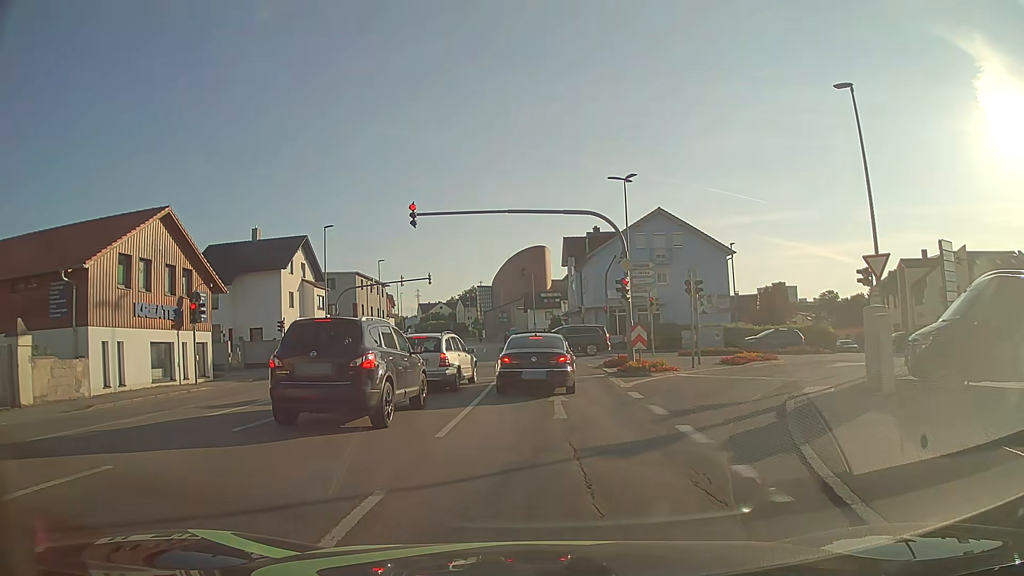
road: tertiary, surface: asphalt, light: Day
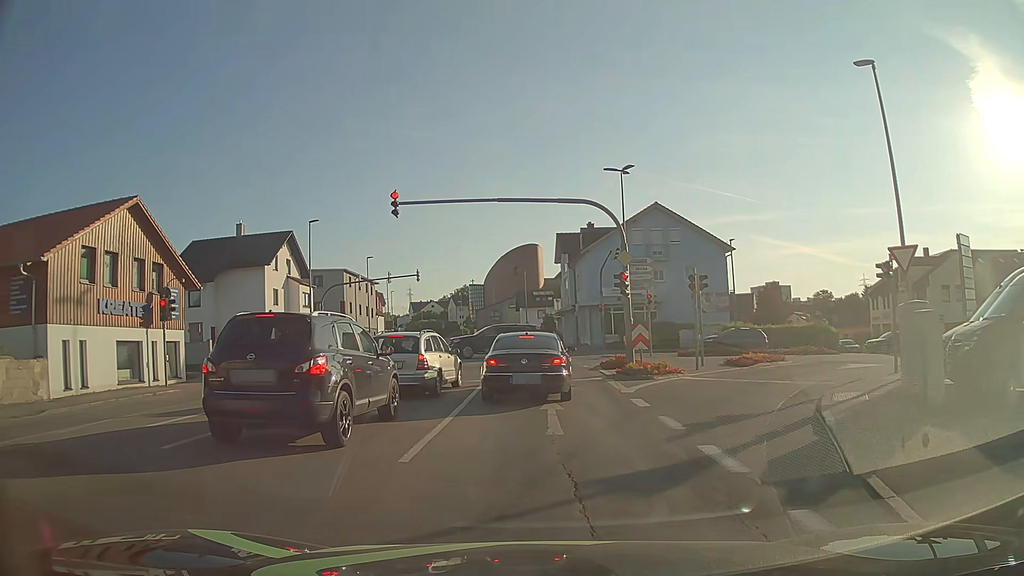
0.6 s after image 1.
(0.0, +1.8) m; +2°
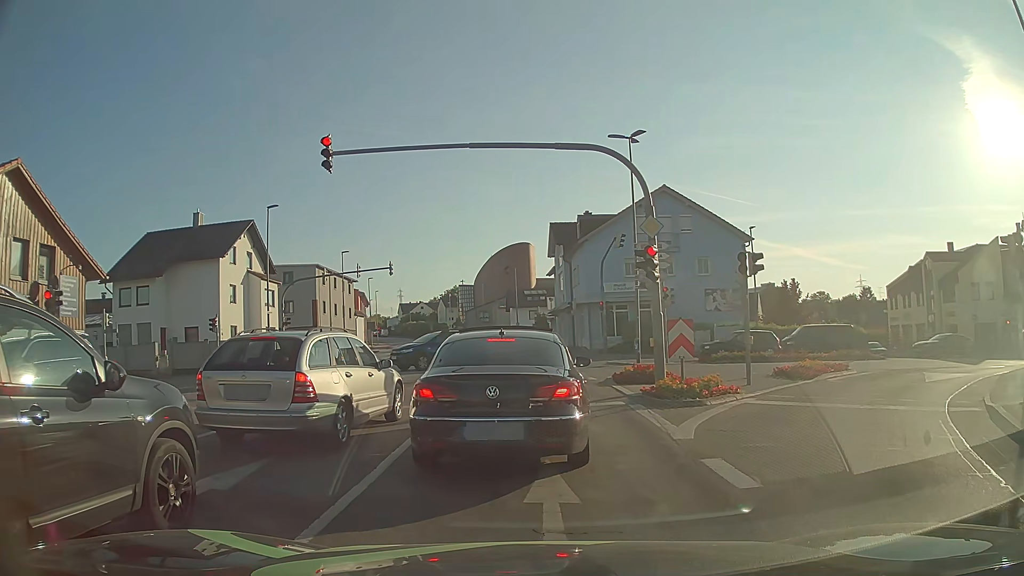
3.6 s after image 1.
(+0.1, +6.5) m; +2°
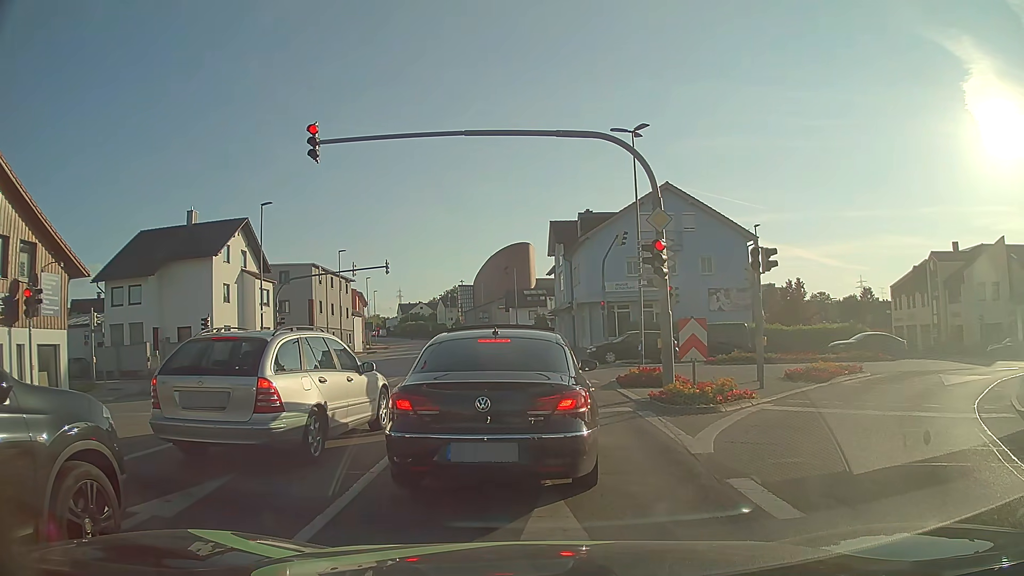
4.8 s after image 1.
(0.0, +1.0) m; 0°
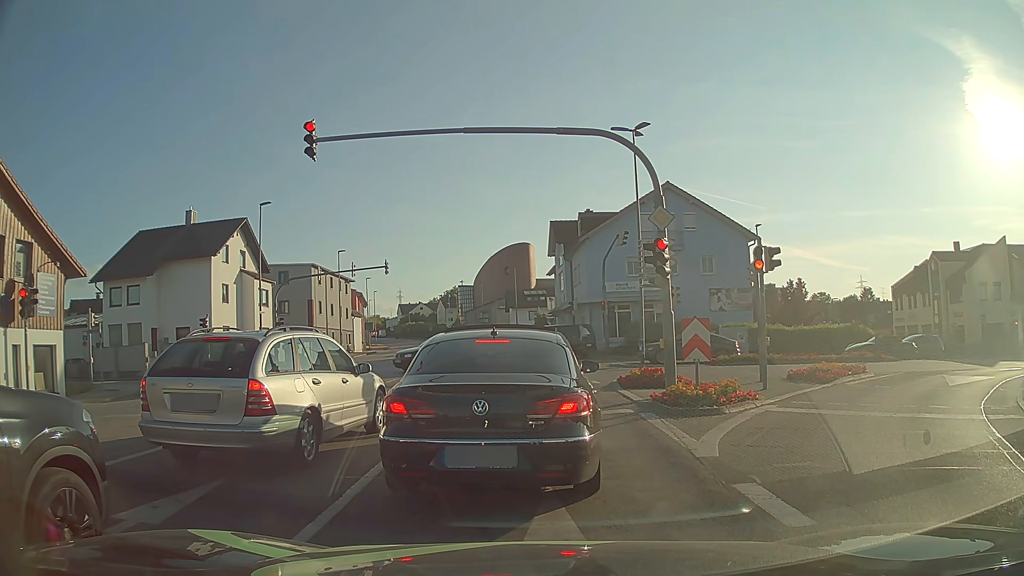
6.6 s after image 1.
(0.0, +0.3) m; 0°
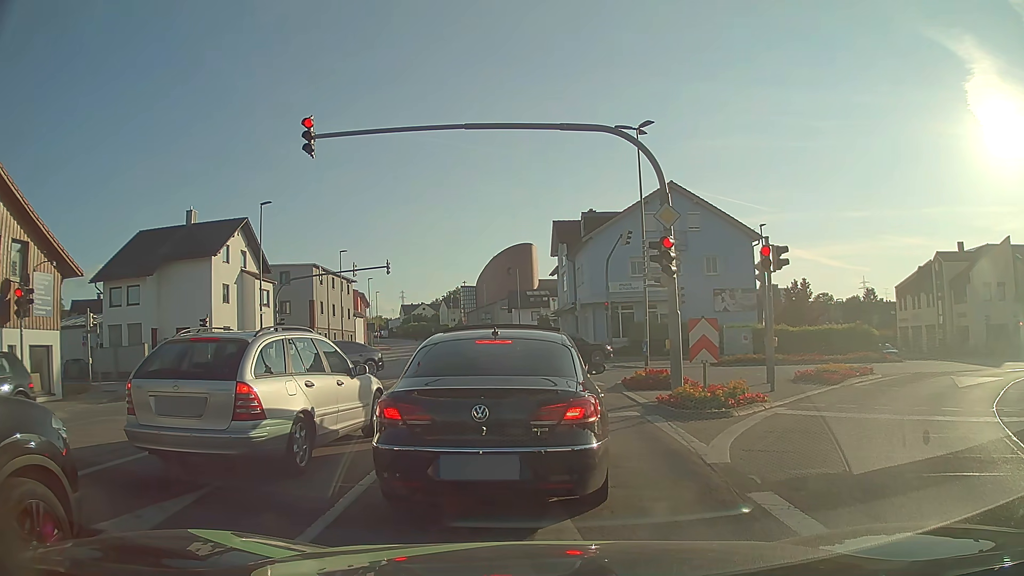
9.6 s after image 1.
(0.0, +0.3) m; 0°
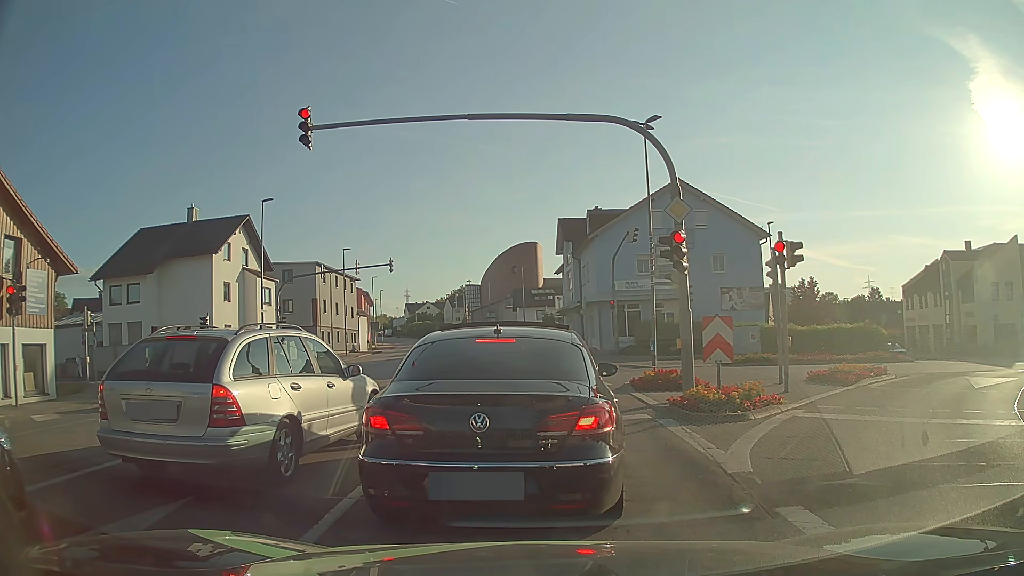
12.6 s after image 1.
(0.0, +0.6) m; 0°
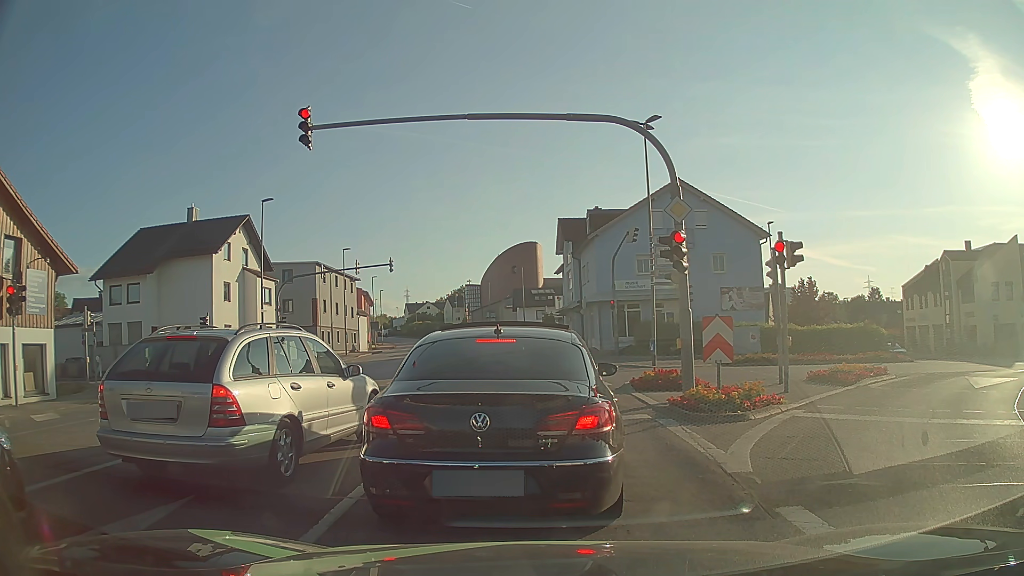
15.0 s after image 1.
(0.0, 0.0) m; 0°
(0, +10) (0, +20) (-1, +30) (-1, +40) (-2, +50) (-3, +60) (-5, +70) (-6, +80) (-8, +90) (-10, +99) m
